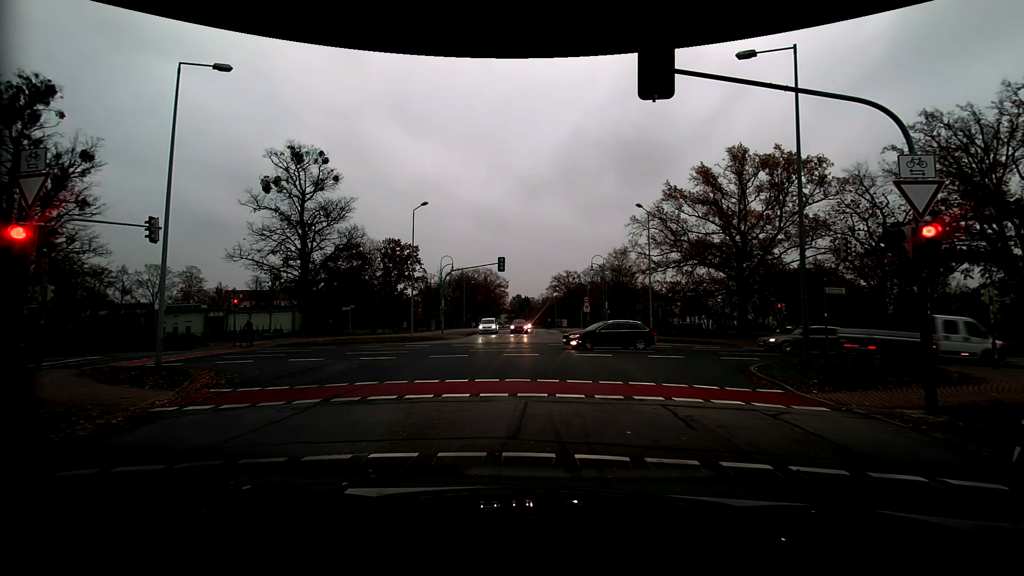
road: residential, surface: asphalt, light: Day
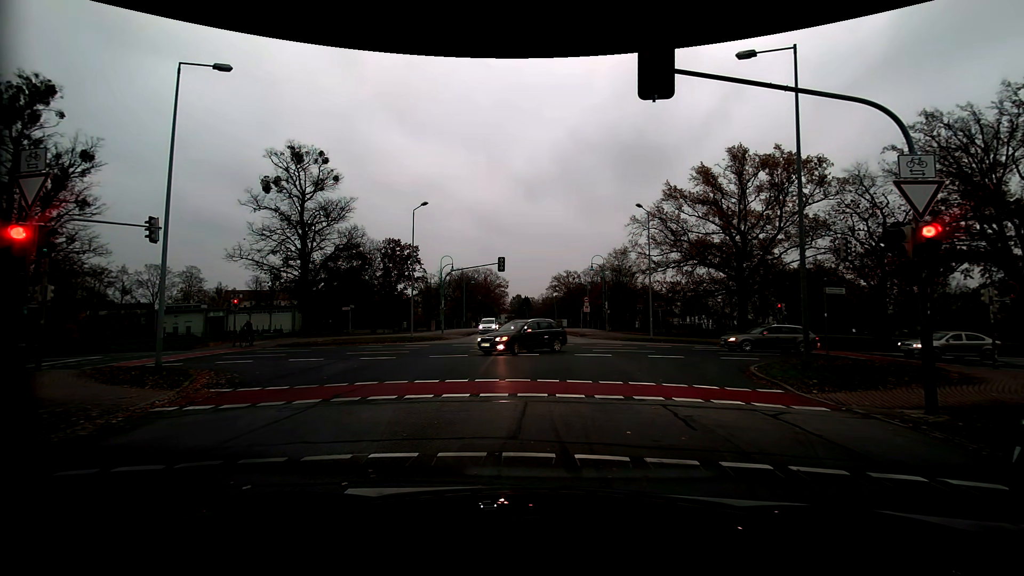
(0.0, 0.0) m; 0°
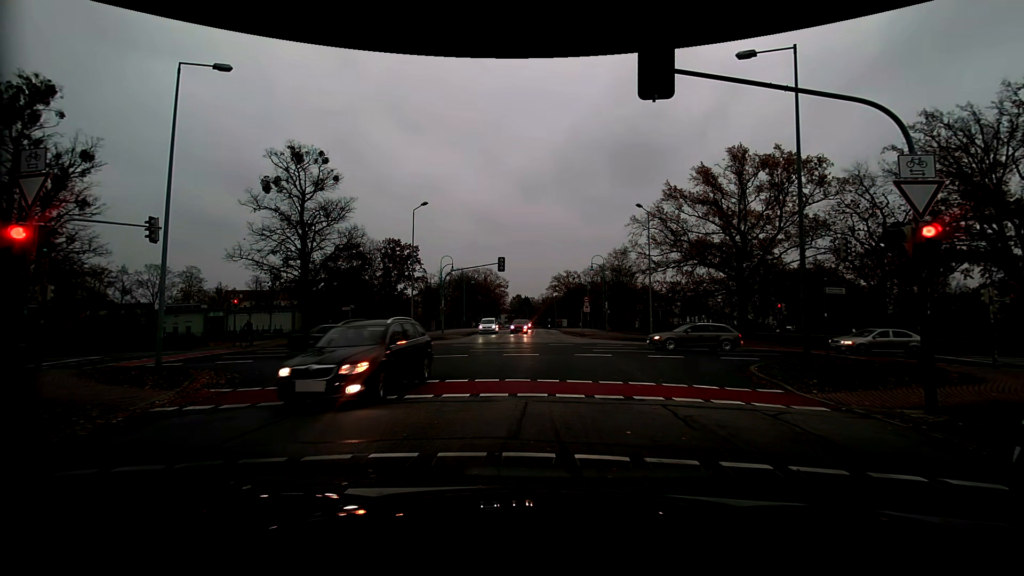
(0.0, 0.0) m; 0°
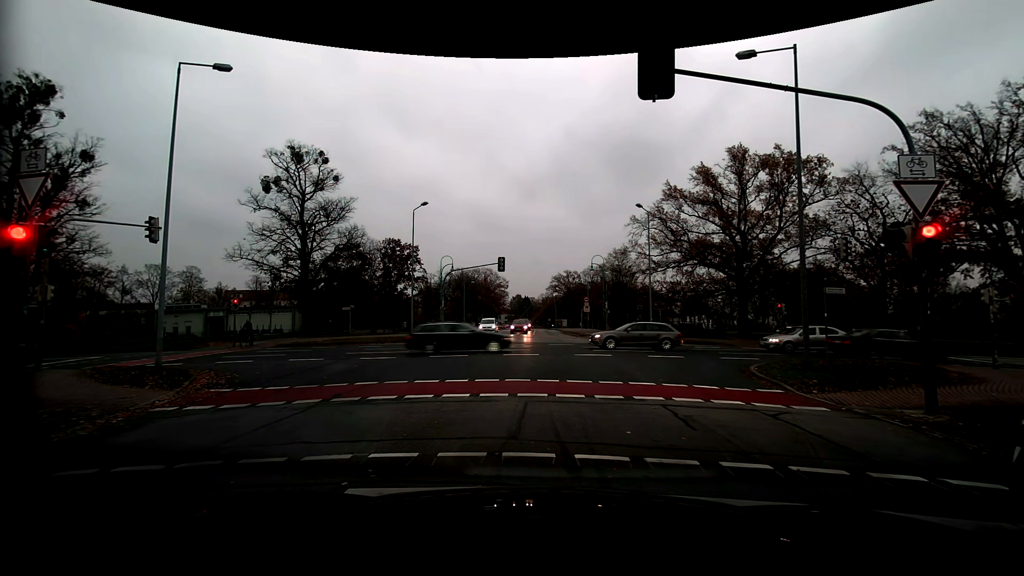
(0.0, 0.0) m; 0°
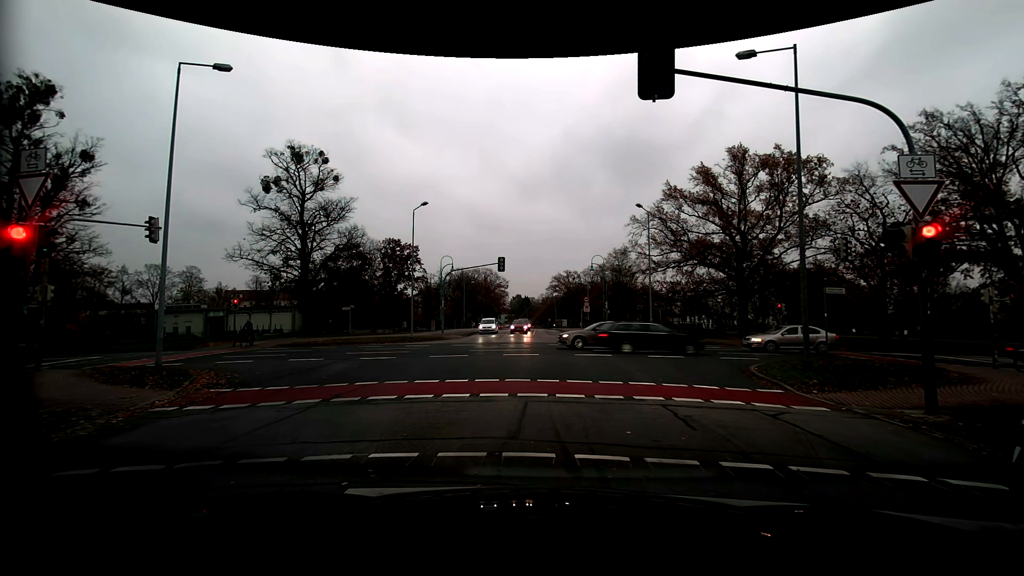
(0.0, 0.0) m; 0°
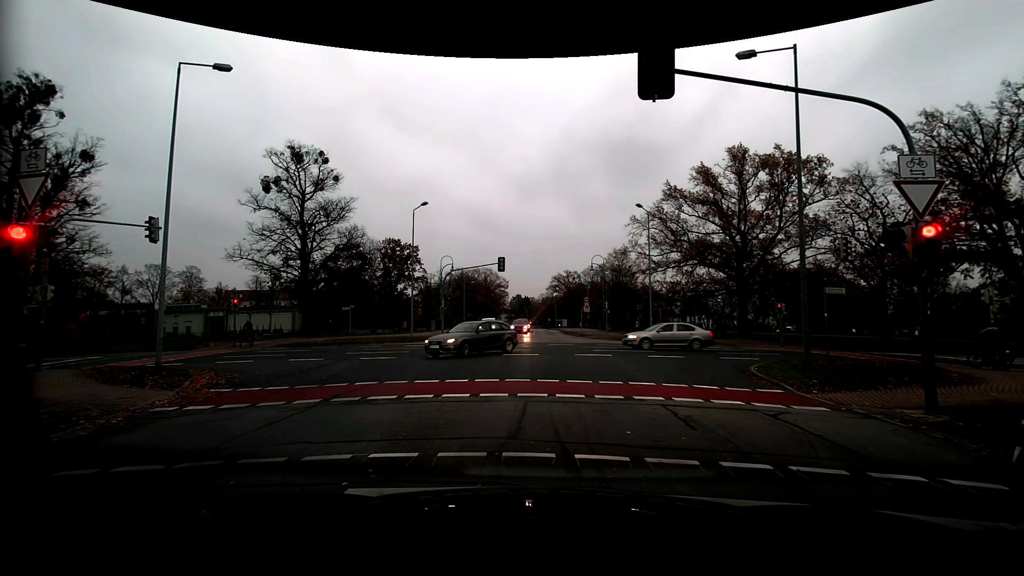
(0.0, 0.0) m; 0°
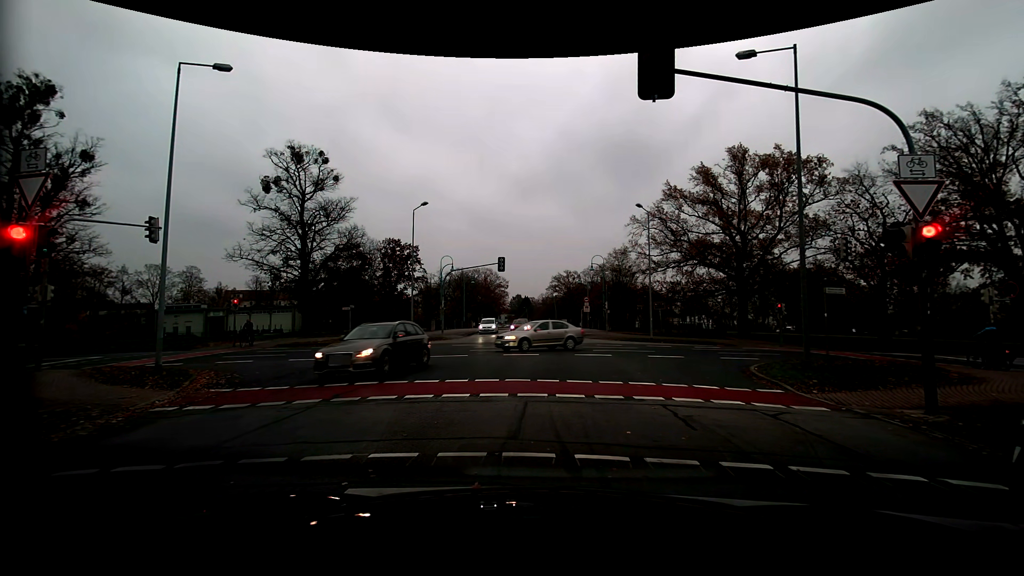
(0.0, 0.0) m; 0°
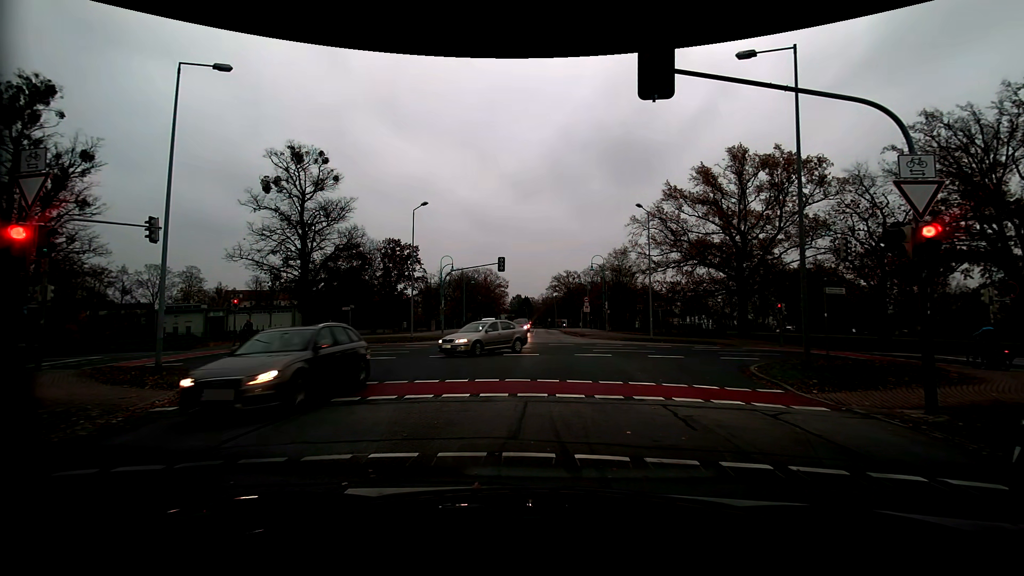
(0.0, 0.0) m; 0°
(0, +10) (0, +20) (+1, +30) (+1, +40) (+2, +50) (+2, +60) (+2, +70) (+2, +80) (+2, +90) (+2, +100) m
